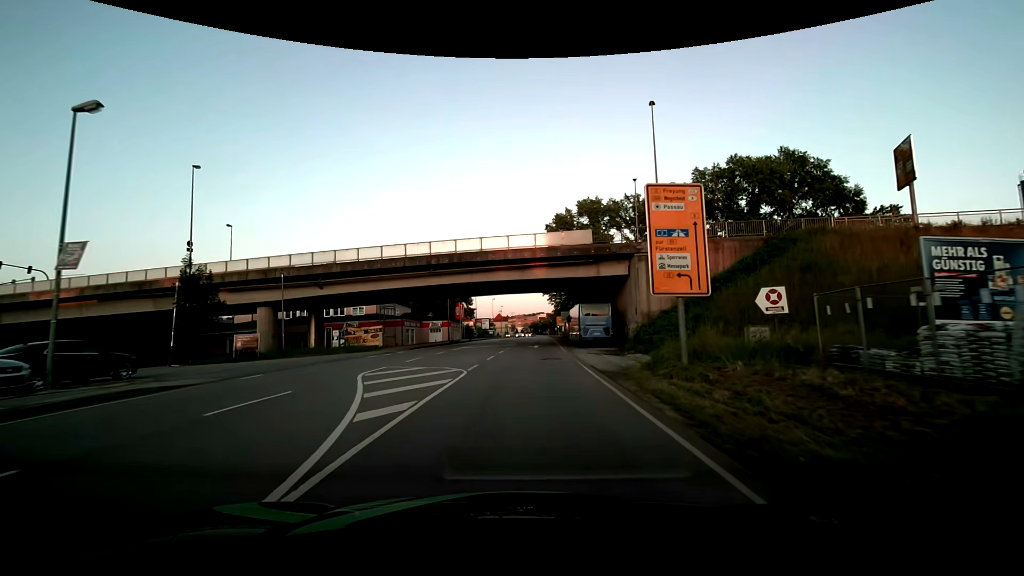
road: primary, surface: asphalt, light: Day
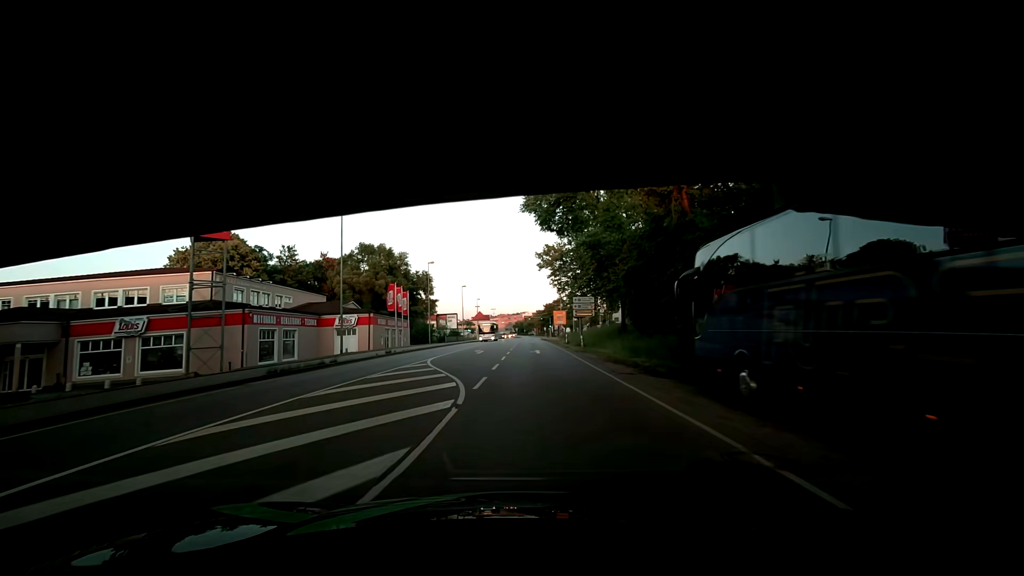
(+0.7, +37.9) m; +3°
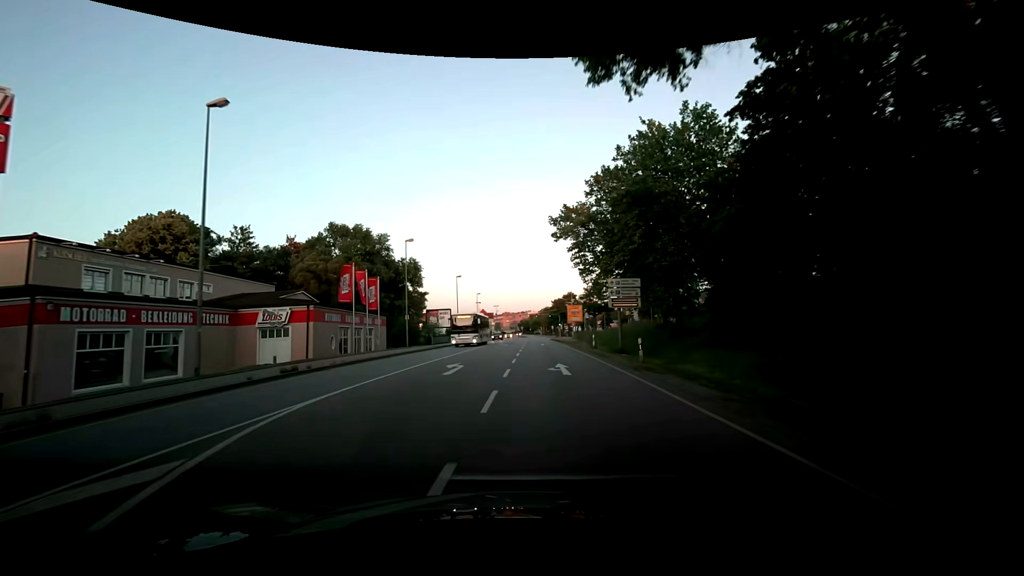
(-0.4, +15.3) m; -2°
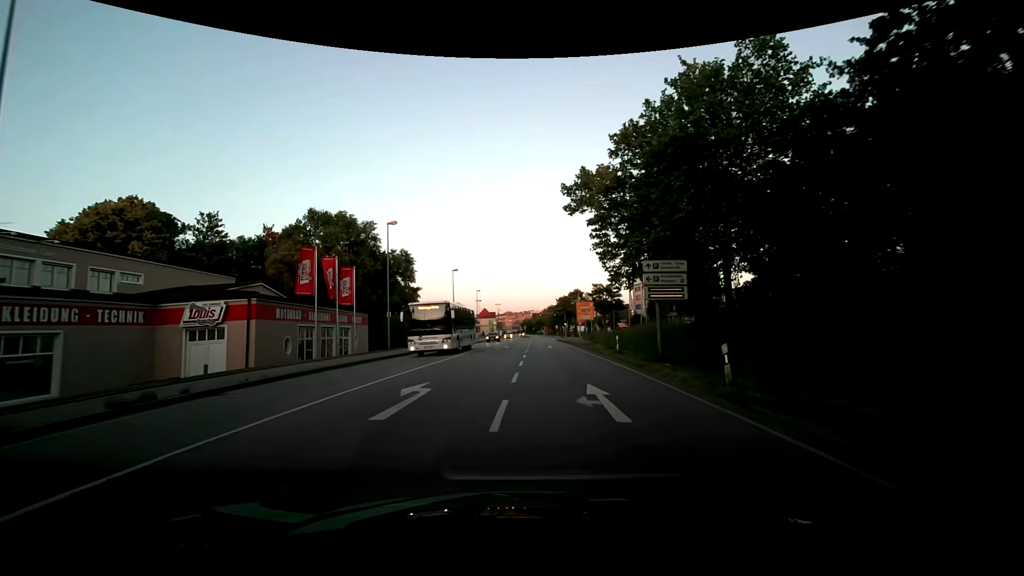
(0.0, +7.7) m; 0°
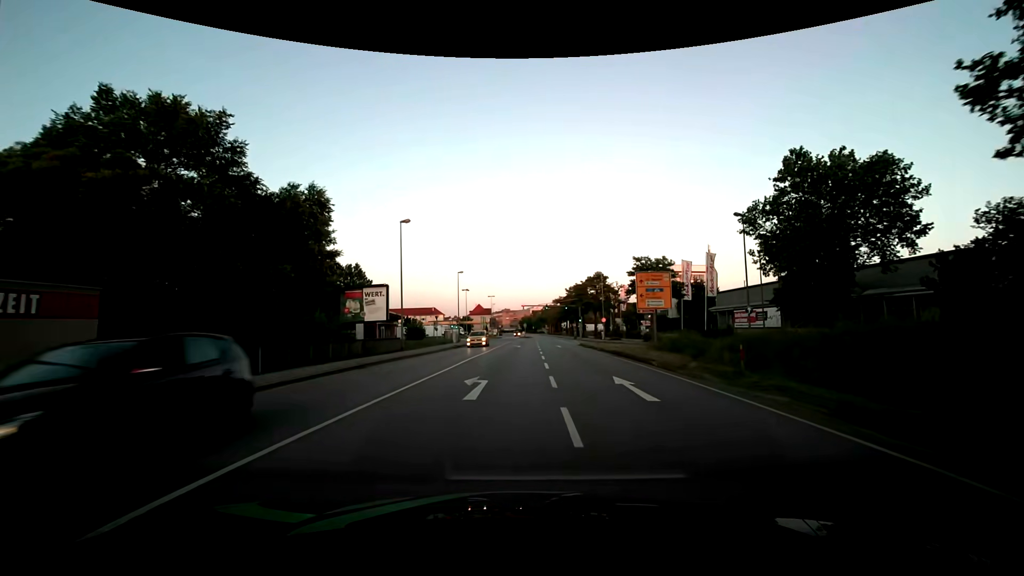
(-0.2, +30.7) m; 0°
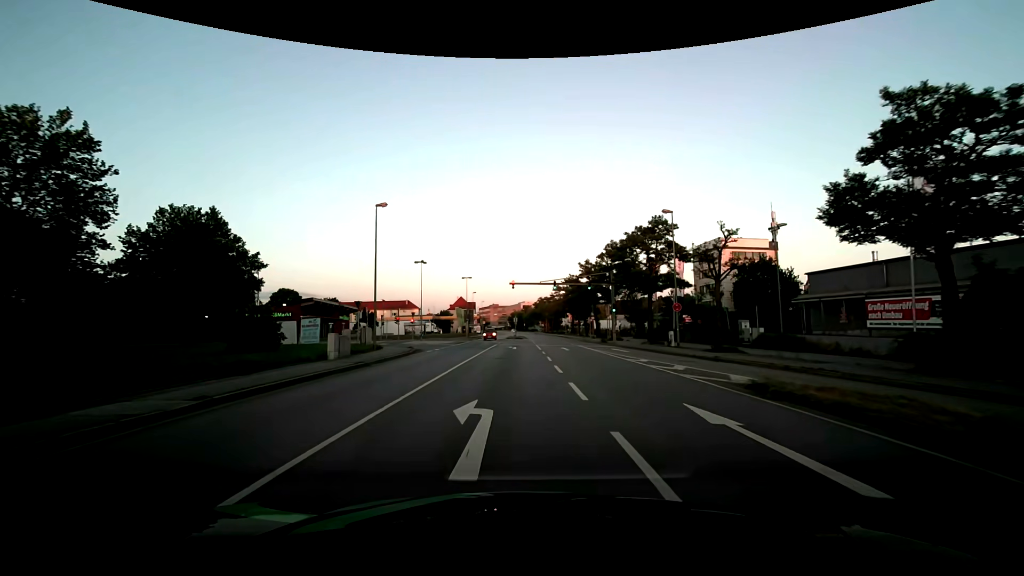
(+0.4, +38.2) m; +1°
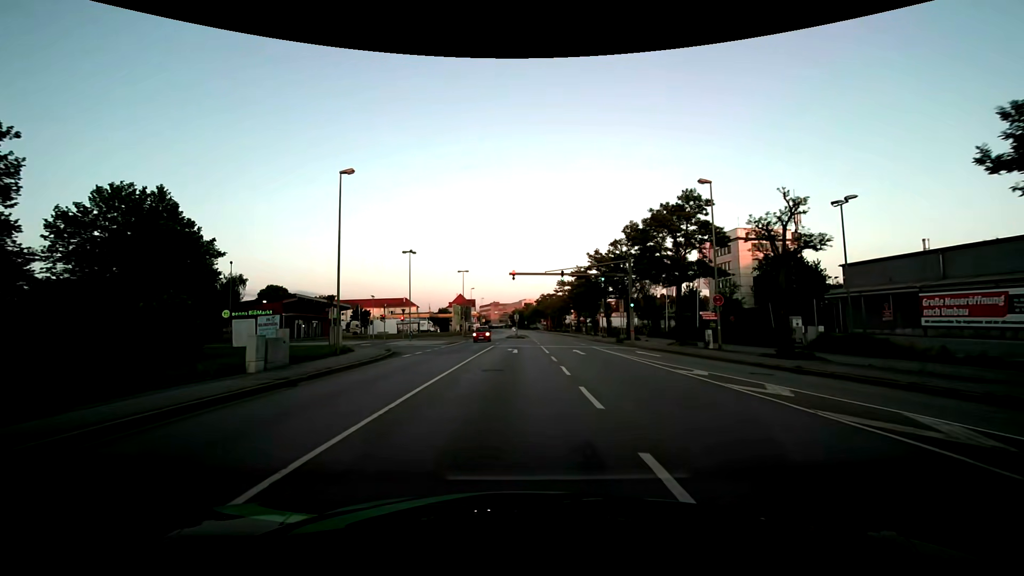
(0.0, +7.1) m; 0°
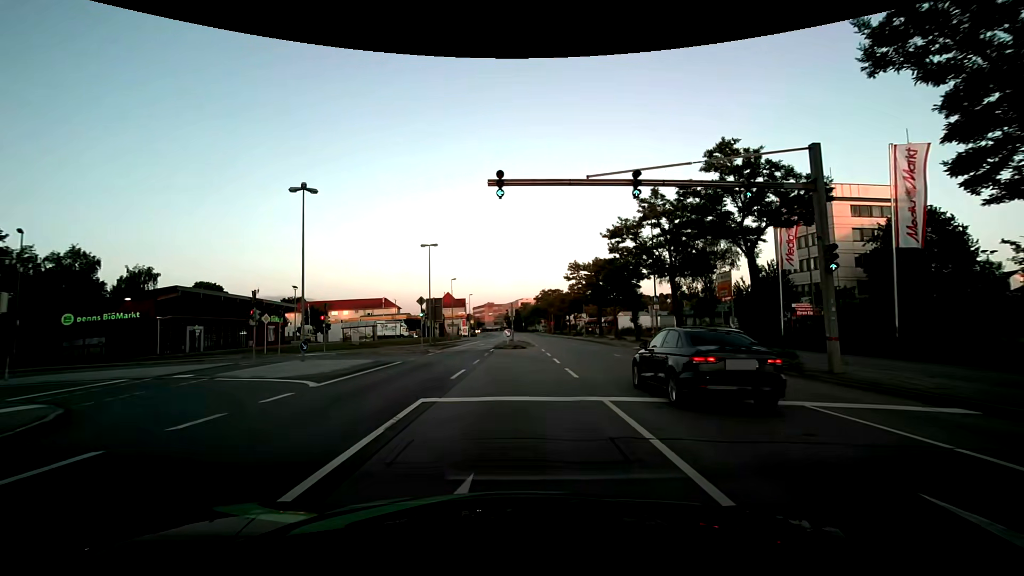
(0.0, +26.3) m; 0°
(0, +10) (0, +20) (-4, +29) (-13, +34) (-23, +34) (-32, +30) (-40, +25) (-48, +18) (-55, +11) (-61, +3) m
